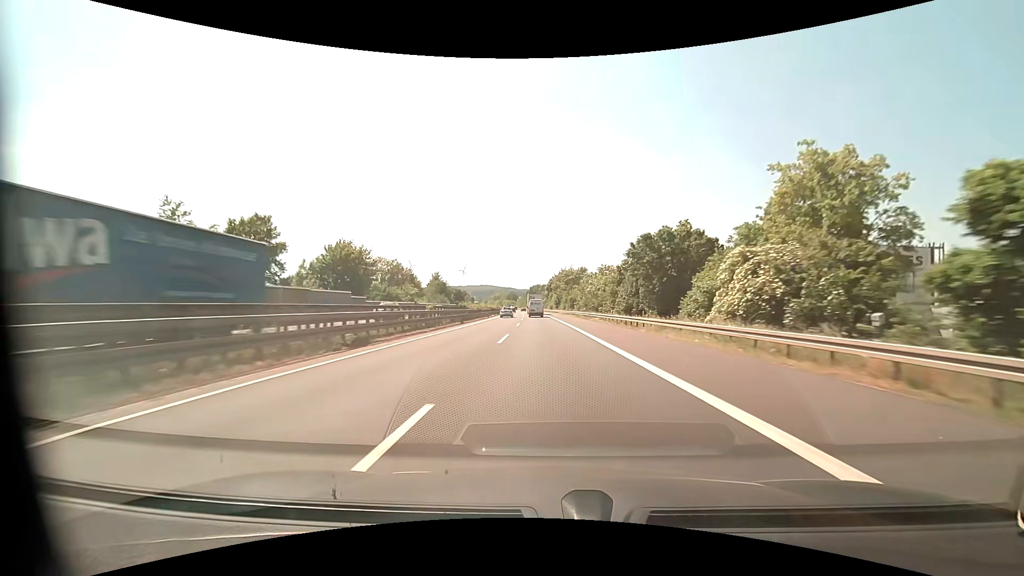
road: motorway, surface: asphalt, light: Day
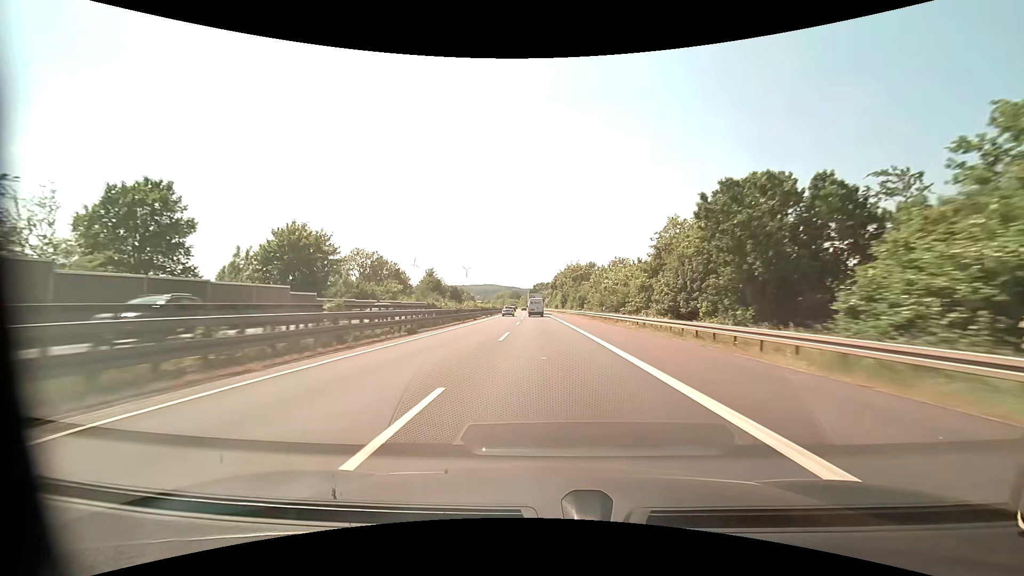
(0.0, +16.6) m; 0°
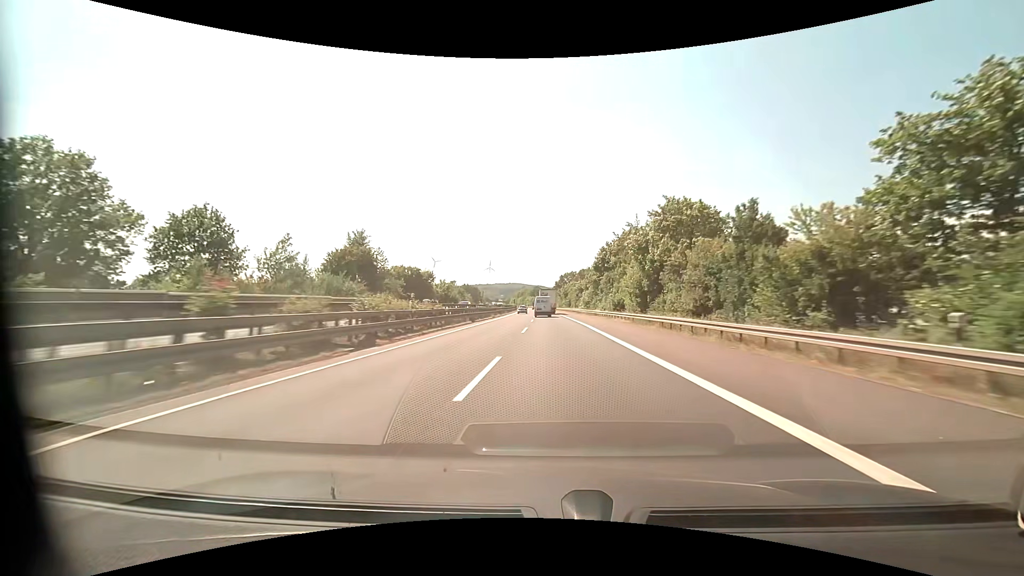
(-2.3, +85.0) m; -3°
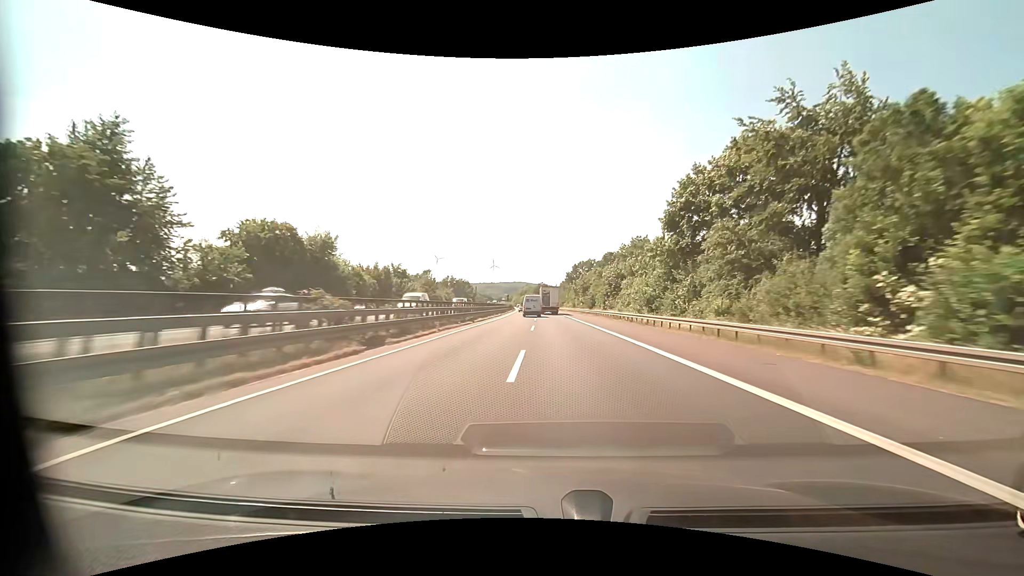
(-0.8, +52.4) m; -1°
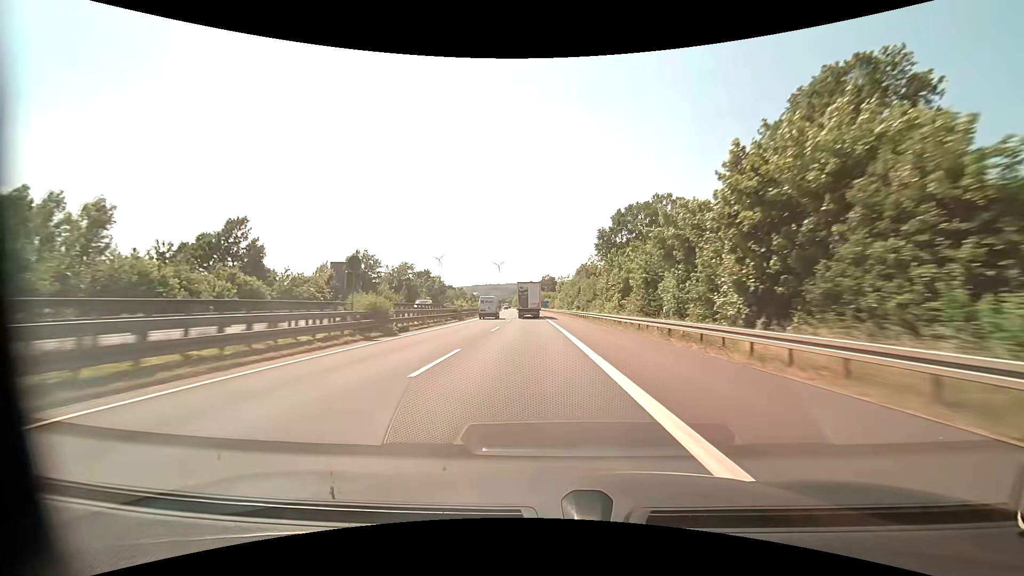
(+0.8, +89.1) m; -1°
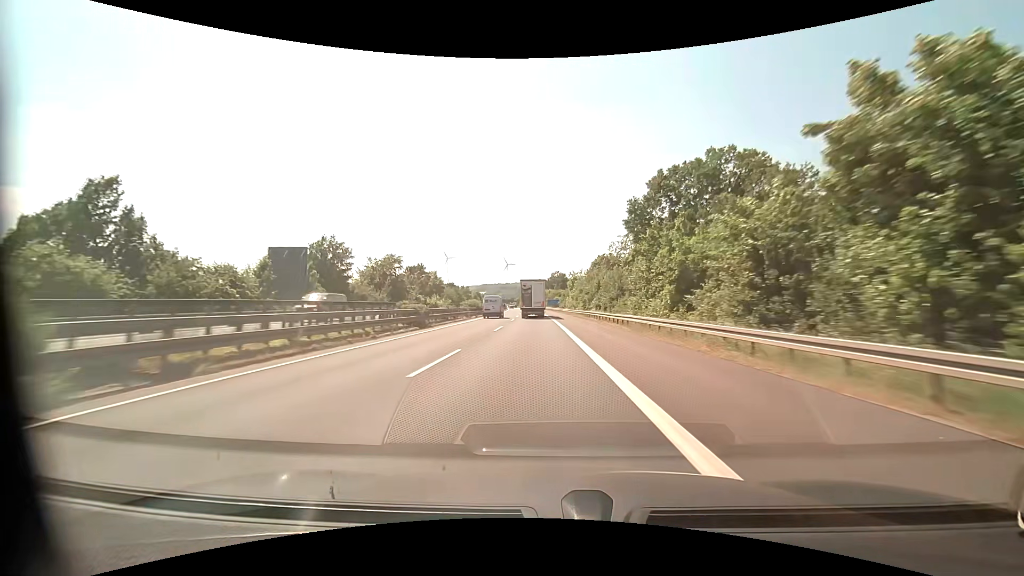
(-0.2, +18.1) m; -1°
